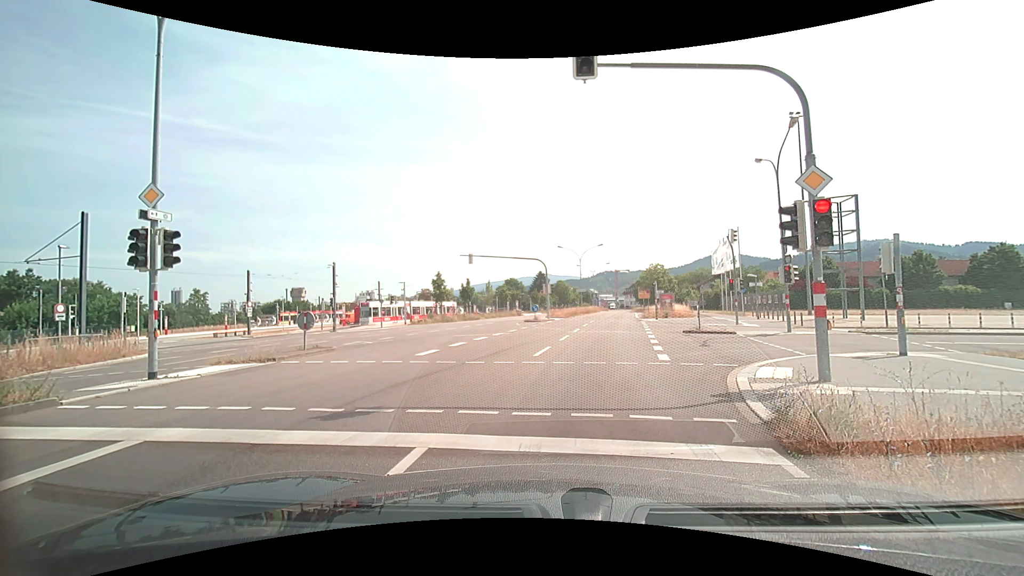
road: secondary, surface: asphalt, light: Day
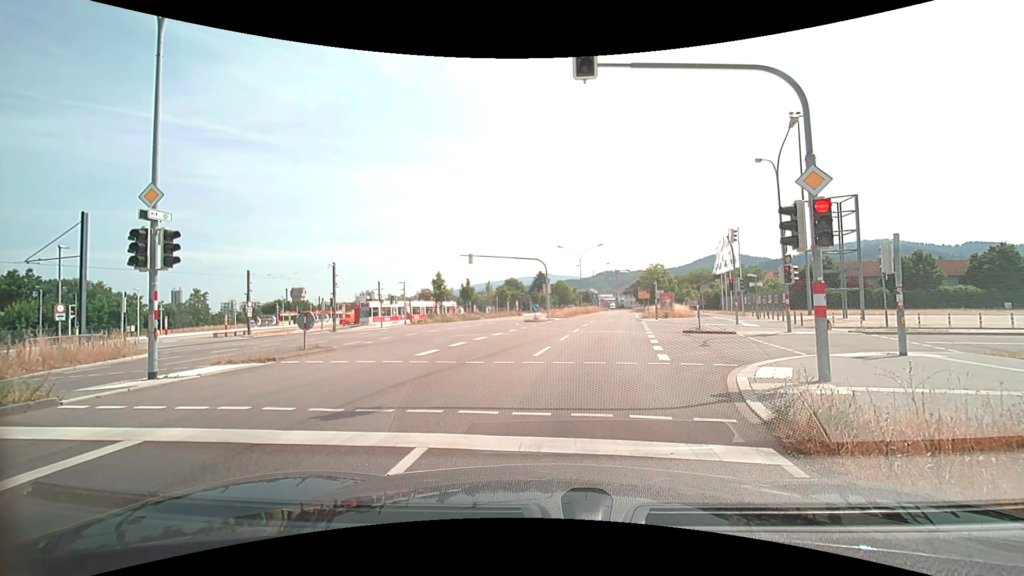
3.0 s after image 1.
(0.0, 0.0) m; 0°
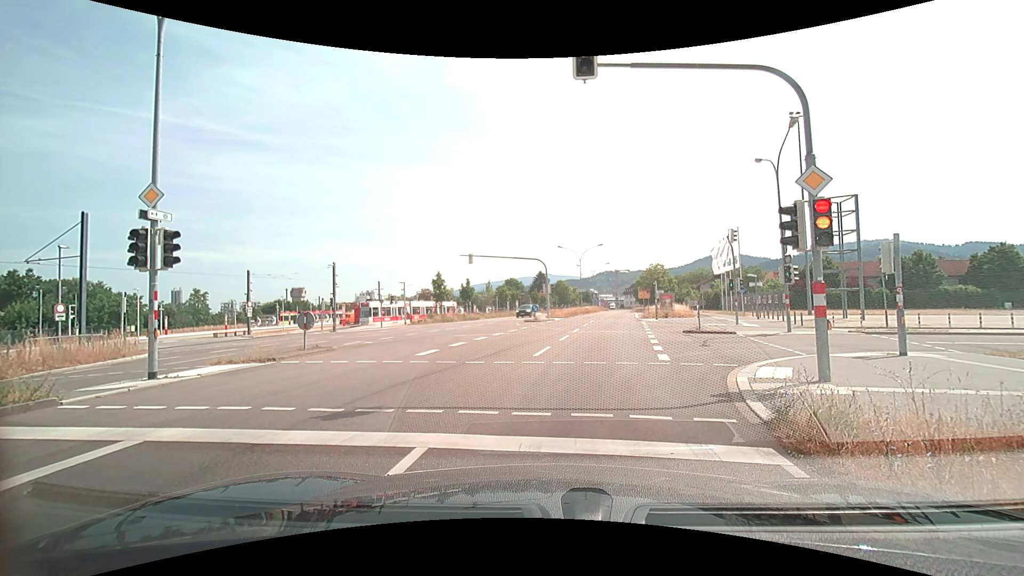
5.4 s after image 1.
(0.0, 0.0) m; 0°
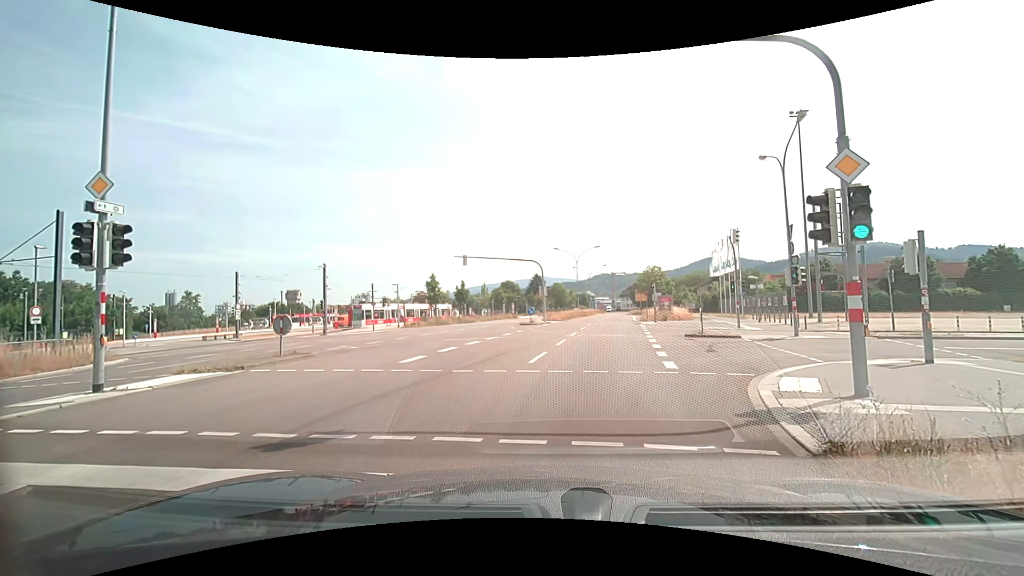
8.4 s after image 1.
(0.0, +1.2) m; 0°
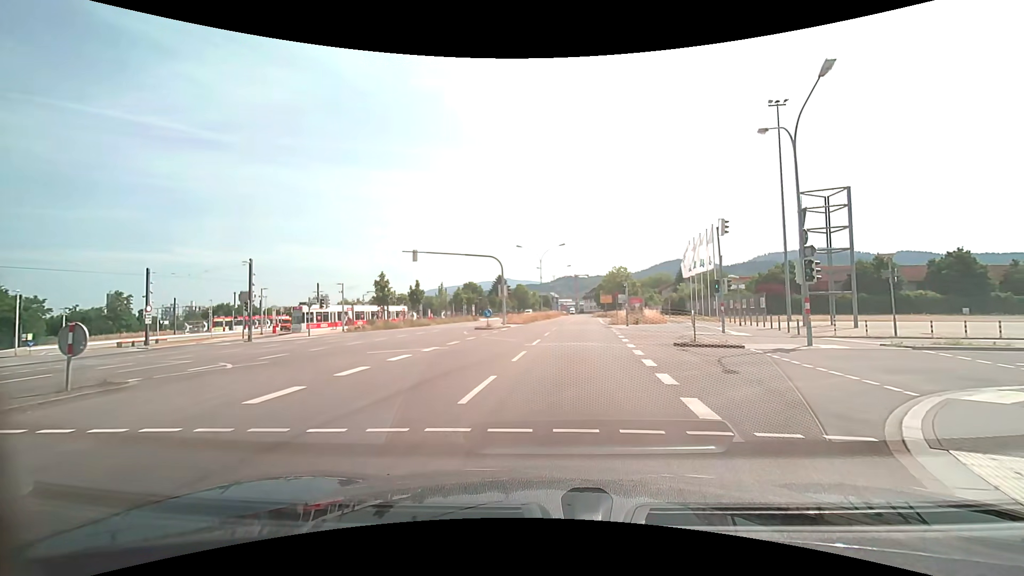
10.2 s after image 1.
(+0.2, +5.3) m; +4°
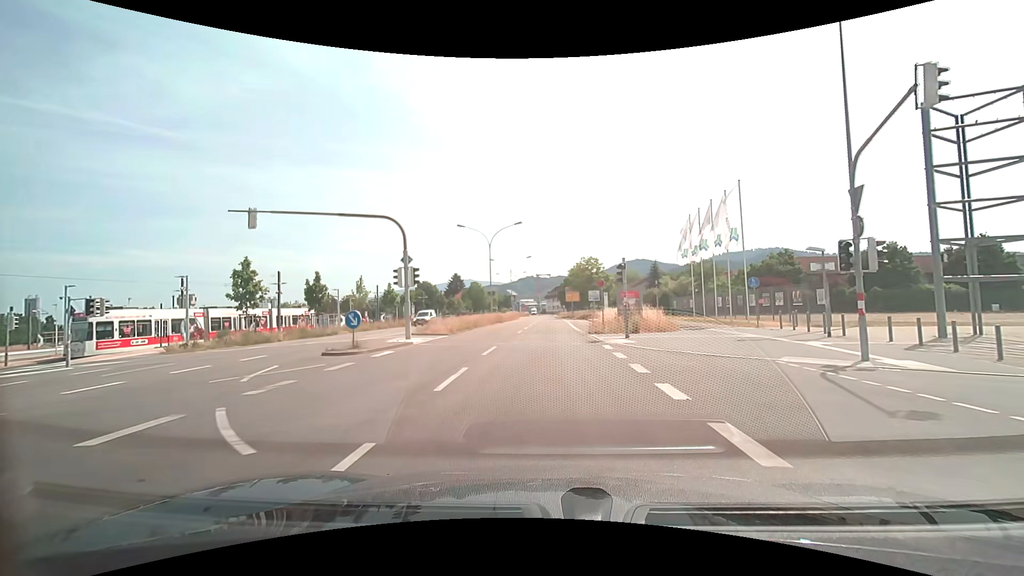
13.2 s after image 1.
(+1.2, +17.4) m; +5°
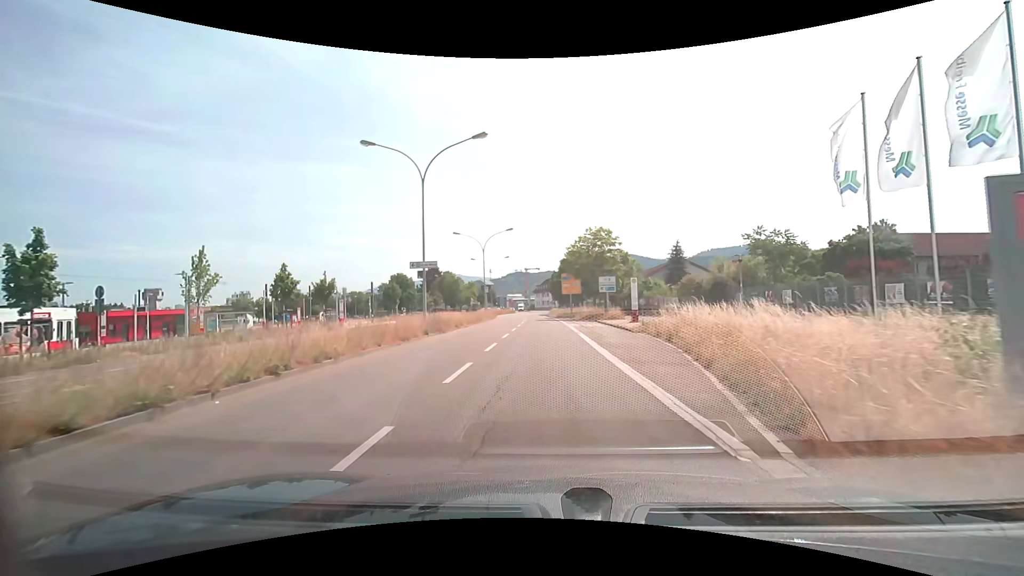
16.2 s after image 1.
(+0.1, +24.8) m; +1°
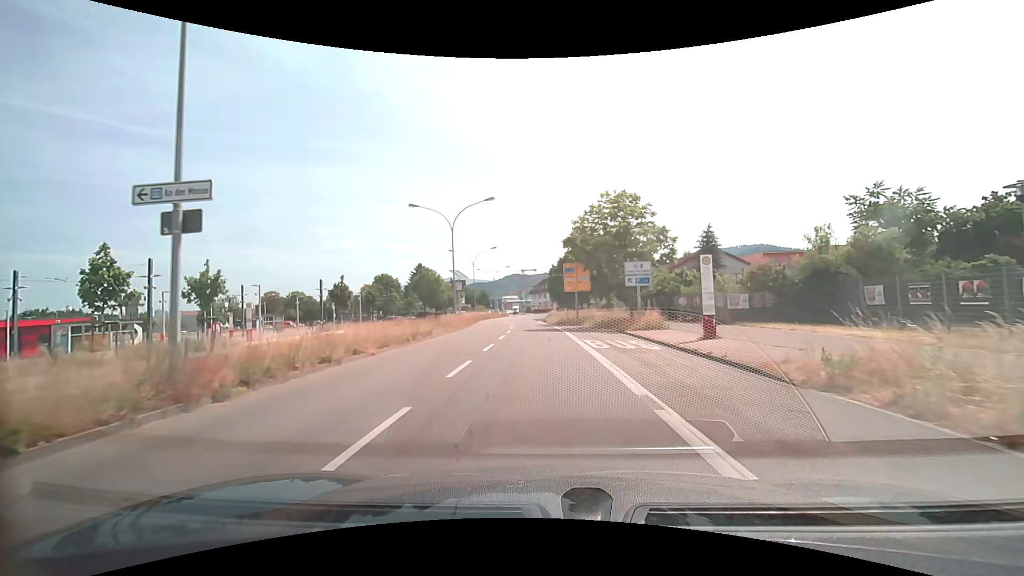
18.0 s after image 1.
(+0.2, +16.8) m; 0°
(0, +10) (0, +20) (0, +30) (-1, +40) (-2, +50) (-2, +60) (-3, +70) (-3, +80) (-4, +90) (-4, +100) m
